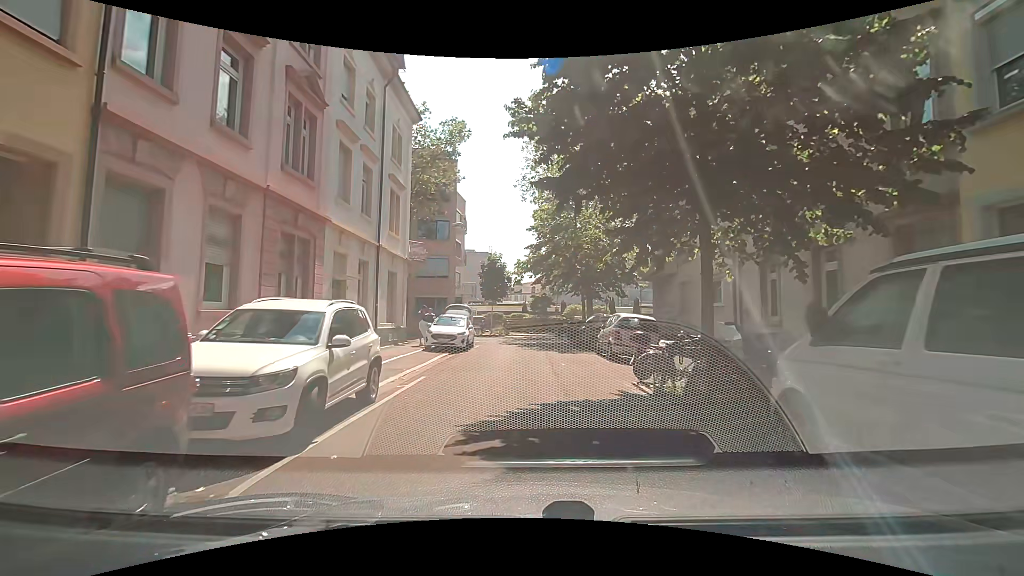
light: Day
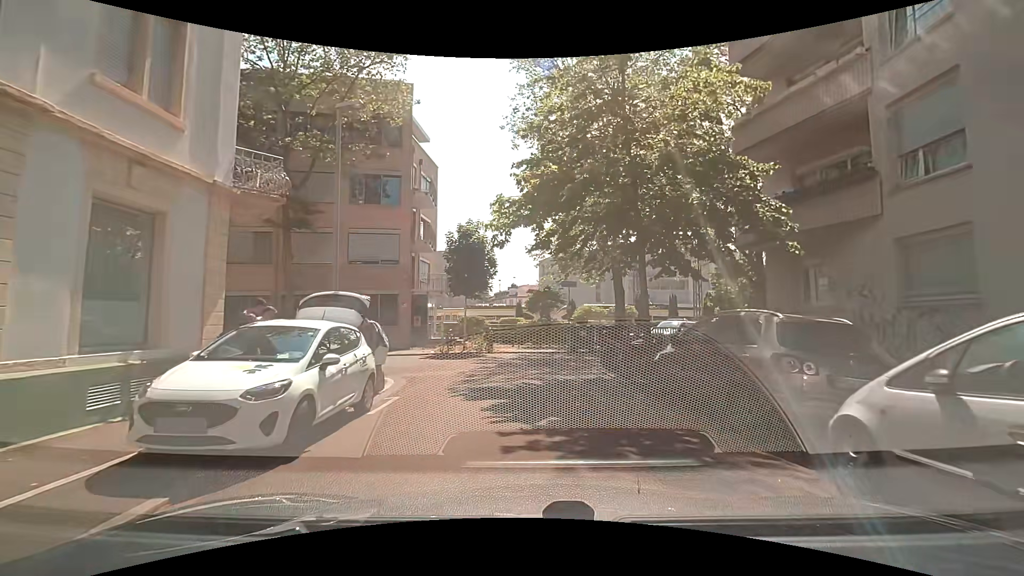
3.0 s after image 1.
(-0.4, +14.7) m; -2°
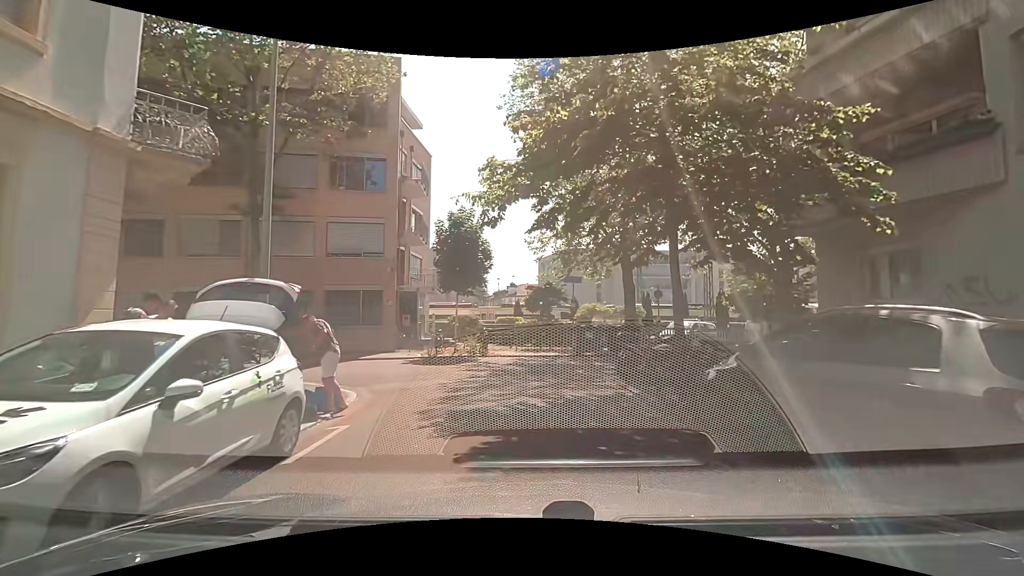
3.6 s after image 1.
(0.0, +2.7) m; +1°
